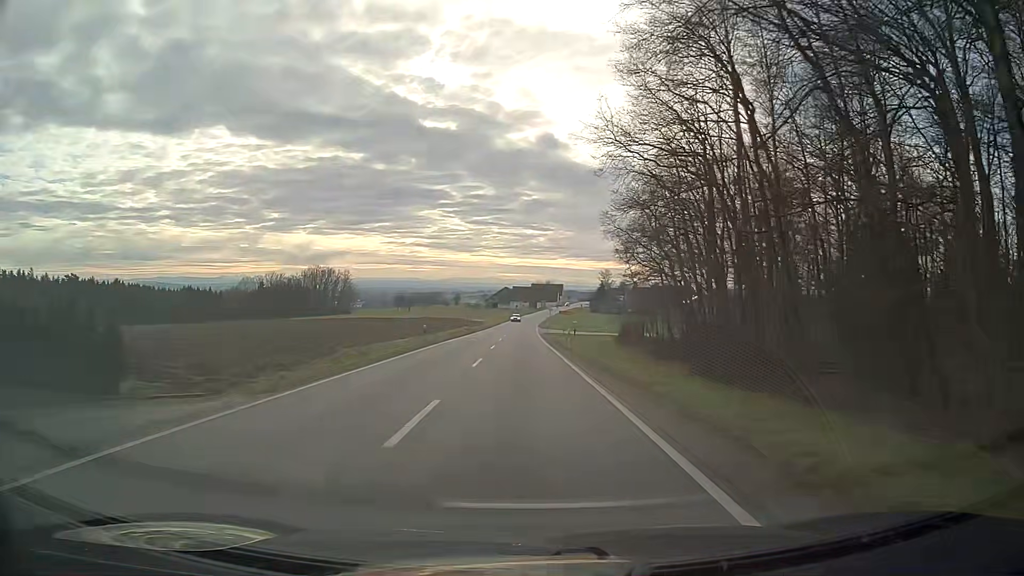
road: secondary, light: Day
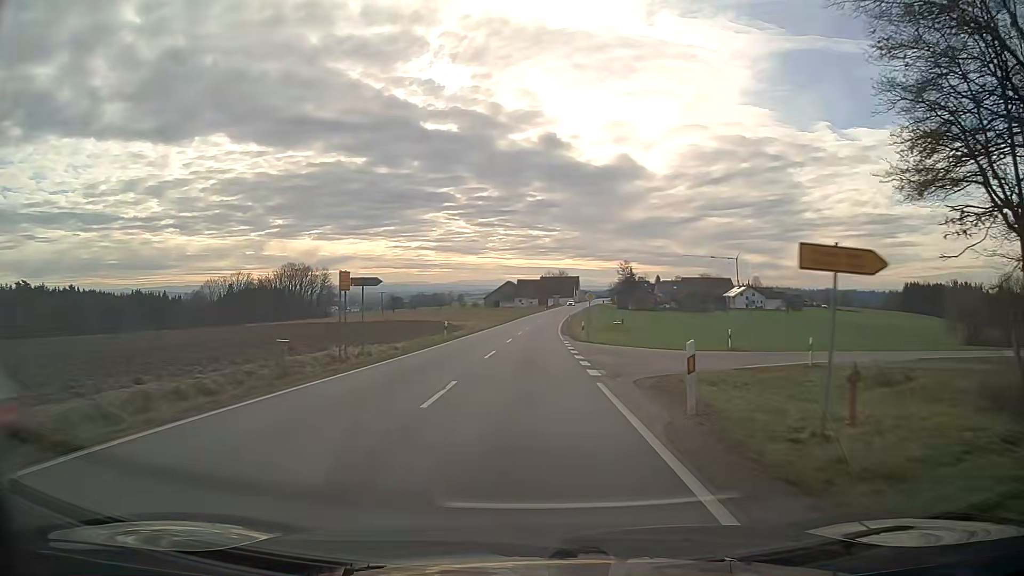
(-0.7, +57.2) m; -1°
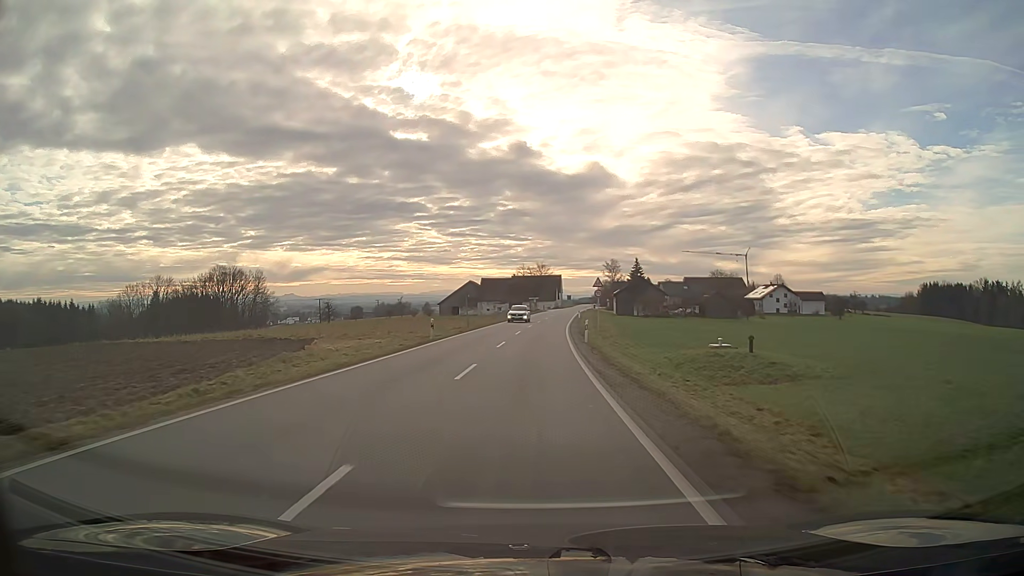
(+1.0, +55.9) m; +2°
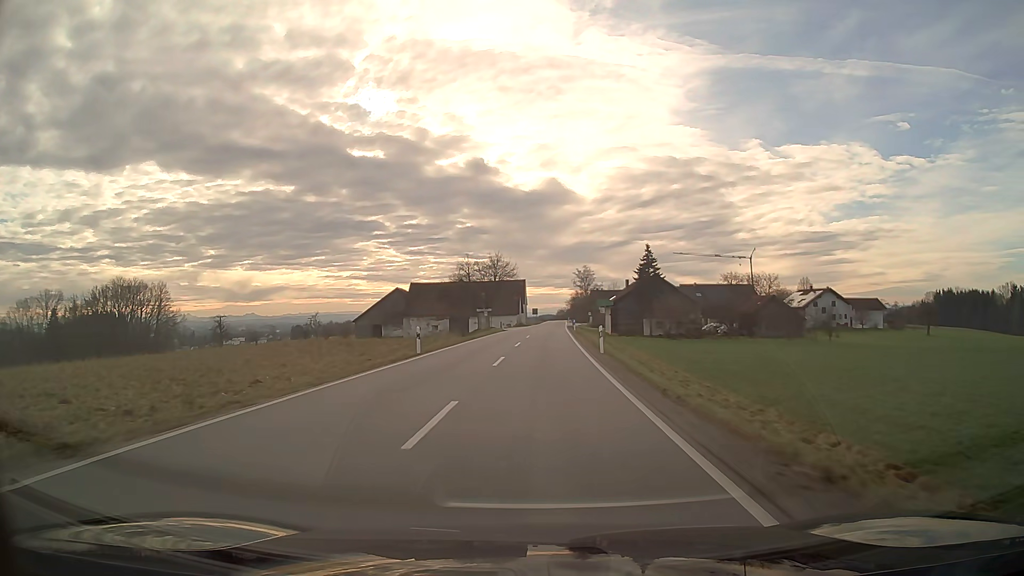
(+1.3, +55.0) m; +4°
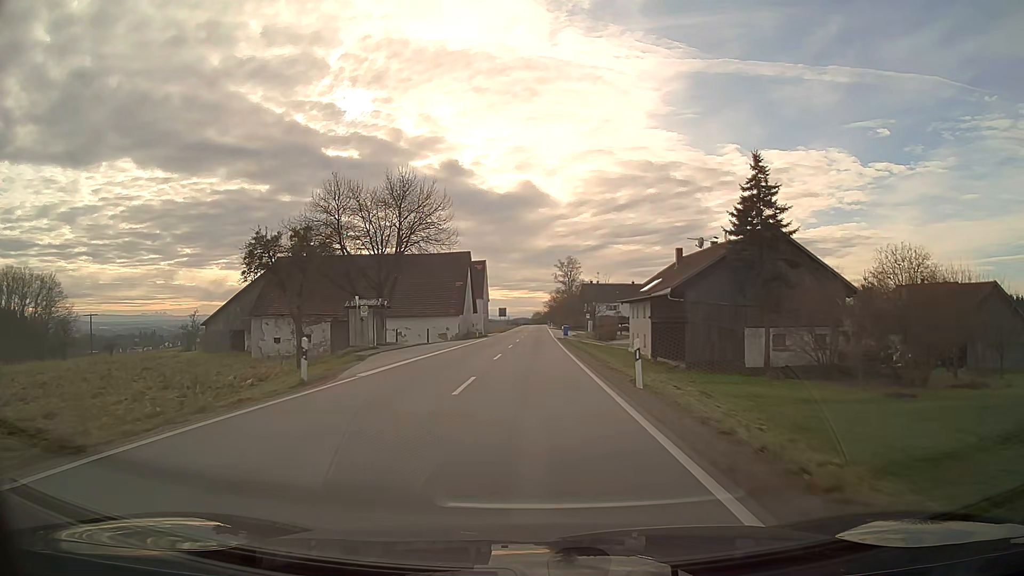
(+1.2, +54.8) m; +2°
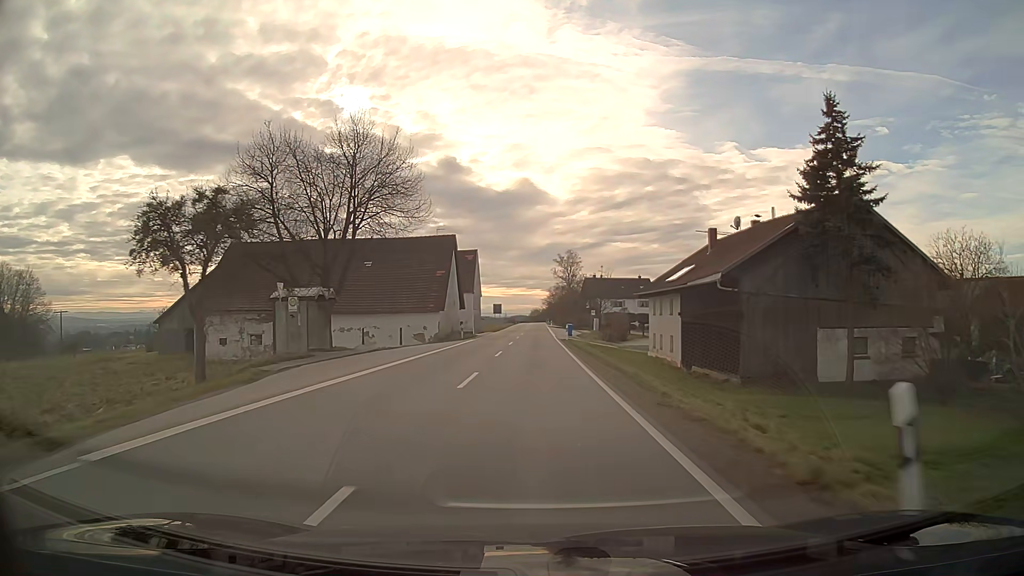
(0.0, +11.0) m; 0°
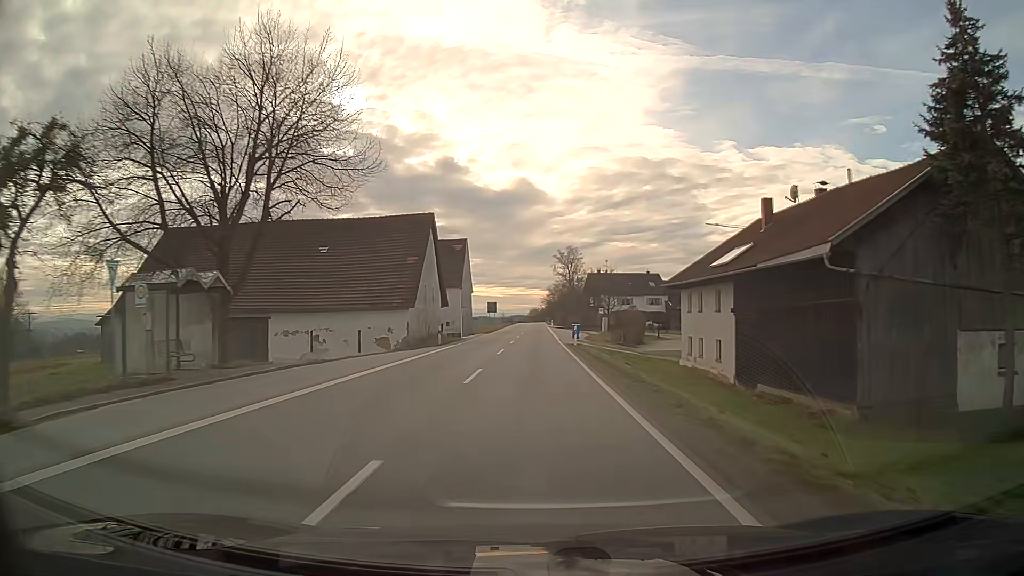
(0.0, +11.0) m; 0°
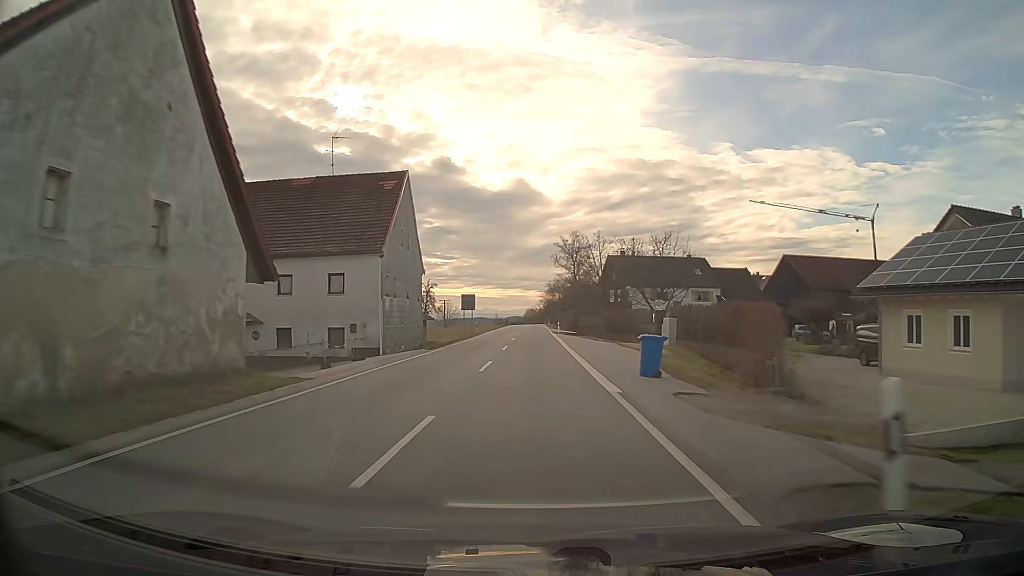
(0.0, +33.3) m; 0°
